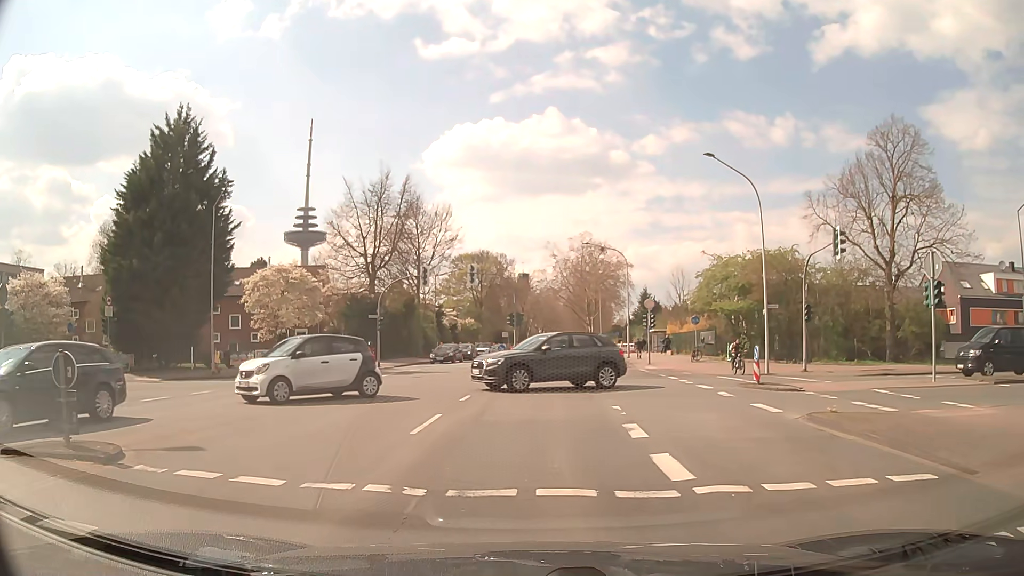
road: secondary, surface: asphalt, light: Day
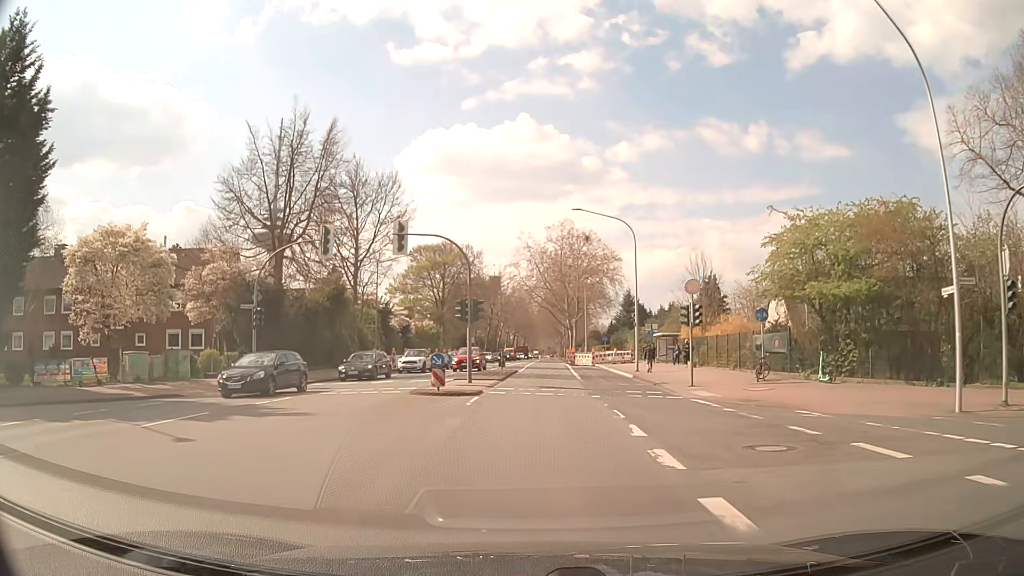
(+0.4, +18.2) m; +3°
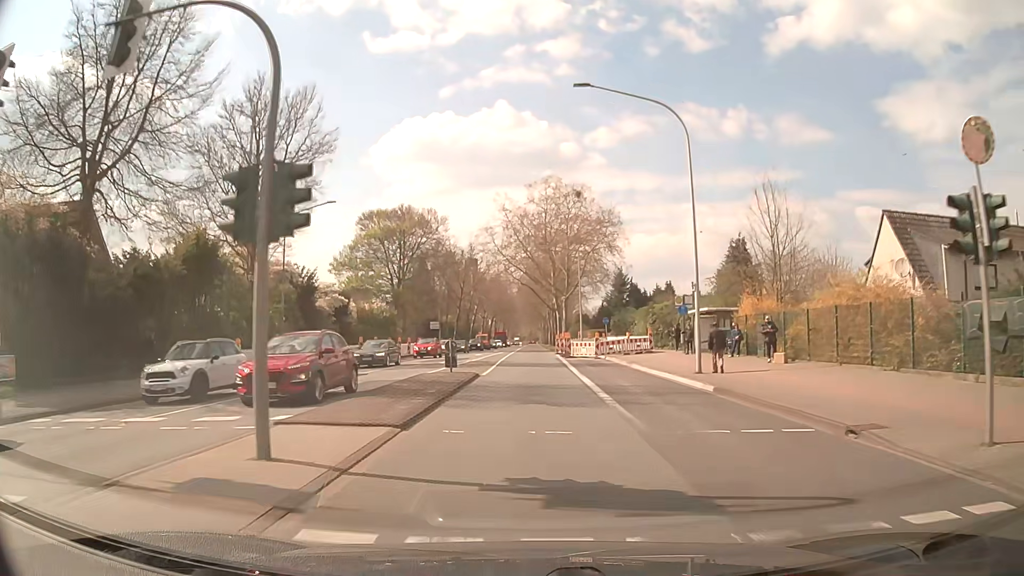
(+0.2, +19.3) m; +2°
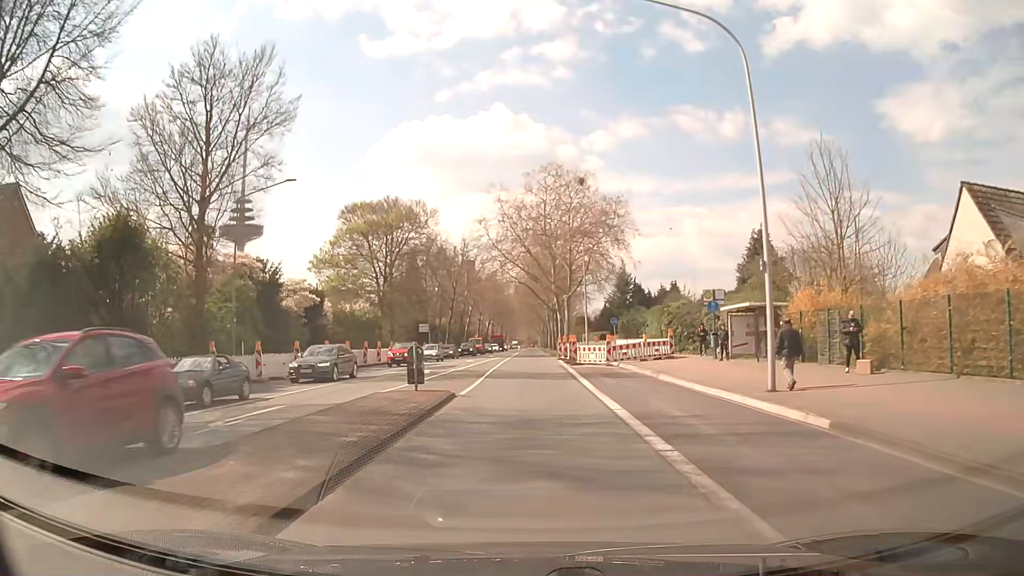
(0.0, +7.1) m; 0°
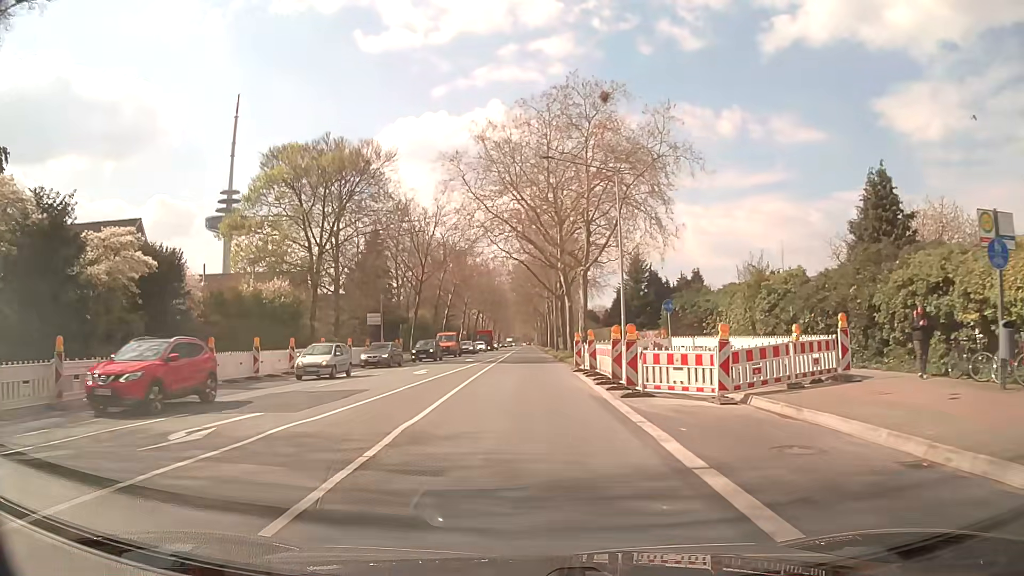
(+0.1, +22.1) m; 0°
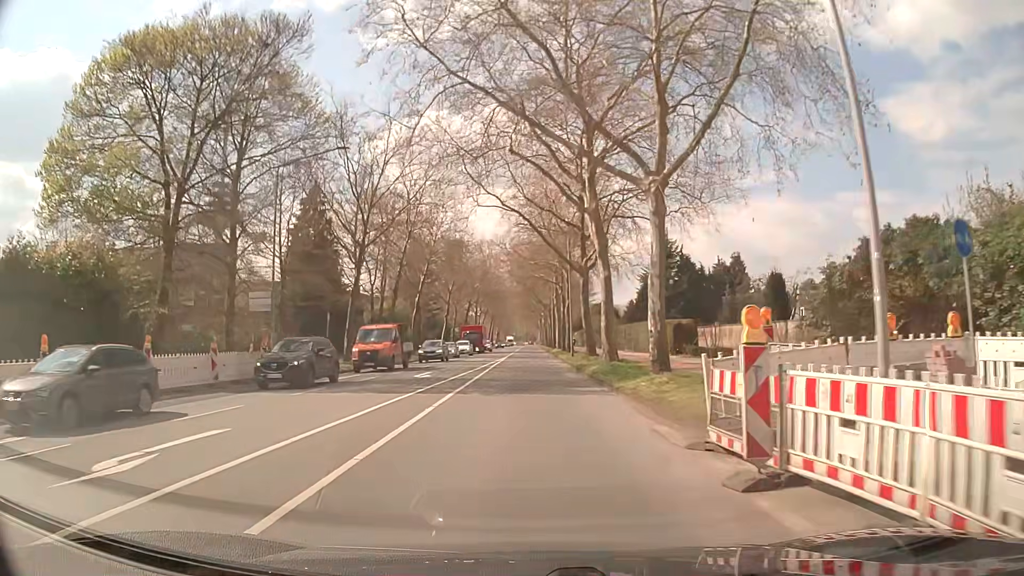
(0.0, +22.6) m; 0°
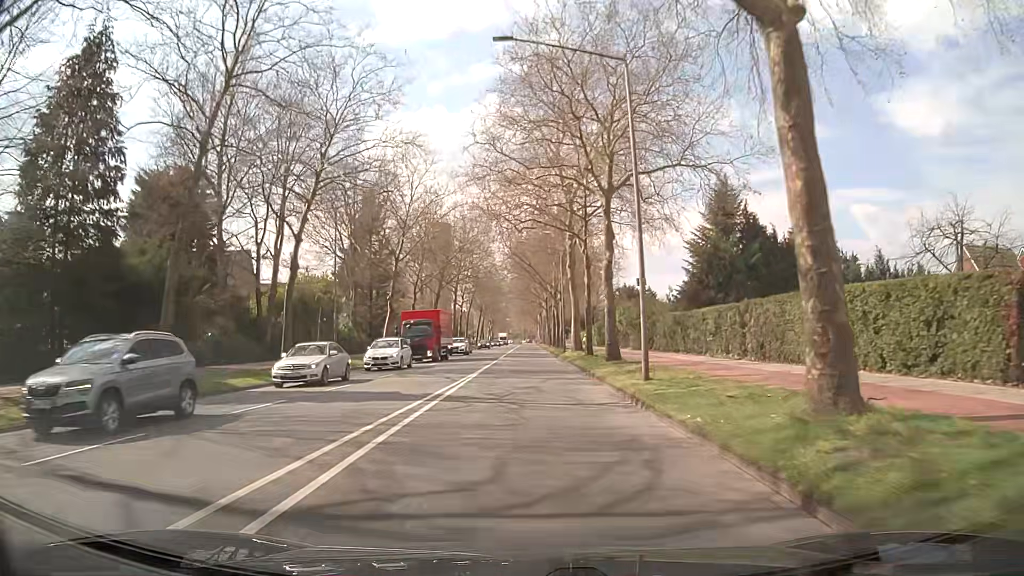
(-0.1, +30.4) m; -1°
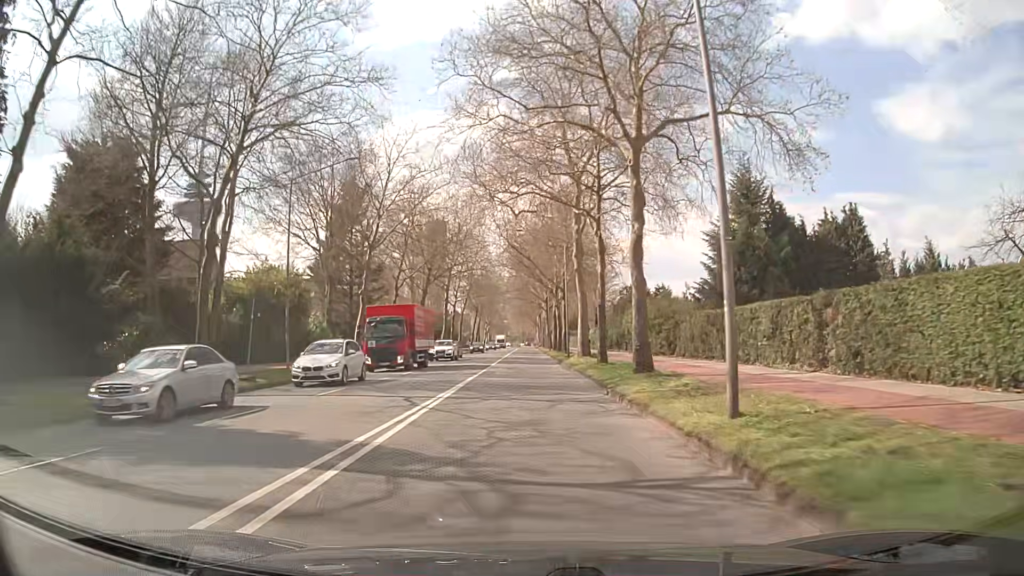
(+0.1, +7.6) m; +1°
(0, +10) (0, +20) (0, +30) (0, +40) (0, +50) (0, +60) (0, +70) (0, +80) (0, +90) (0, +100) m
